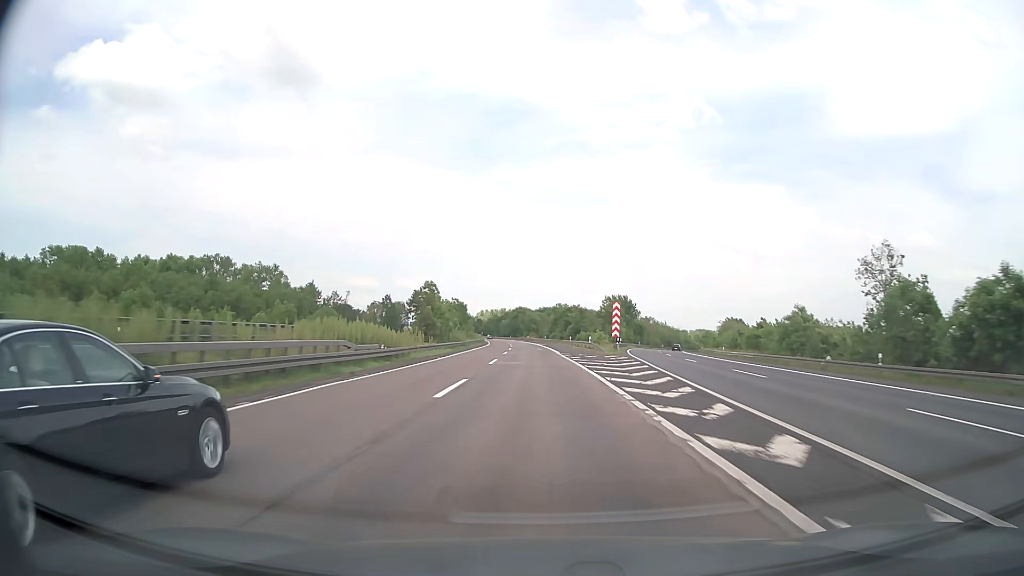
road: motorway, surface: asphalt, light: Day
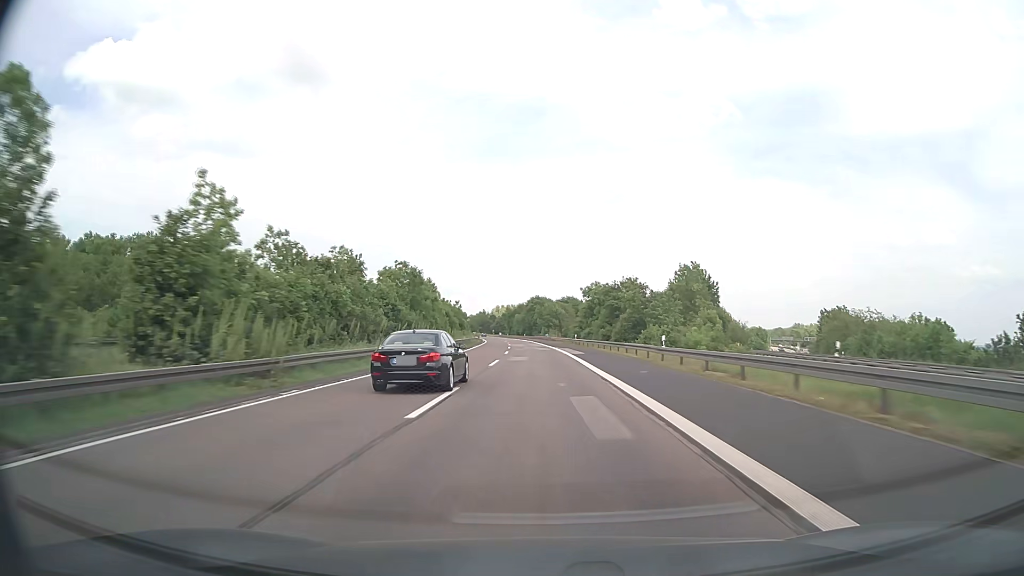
(-0.8, +57.2) m; -2°
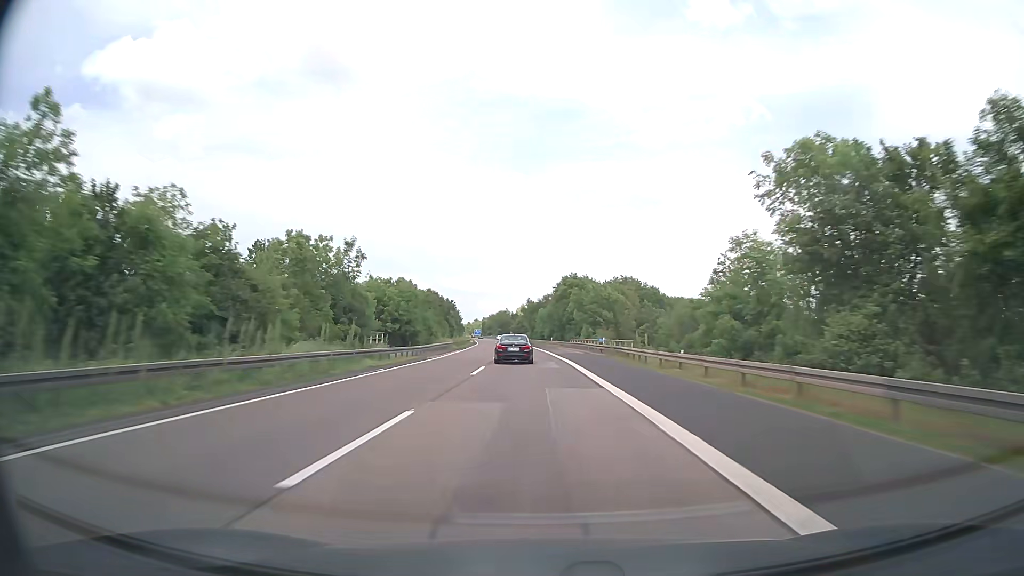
(-1.5, +76.3) m; -3°
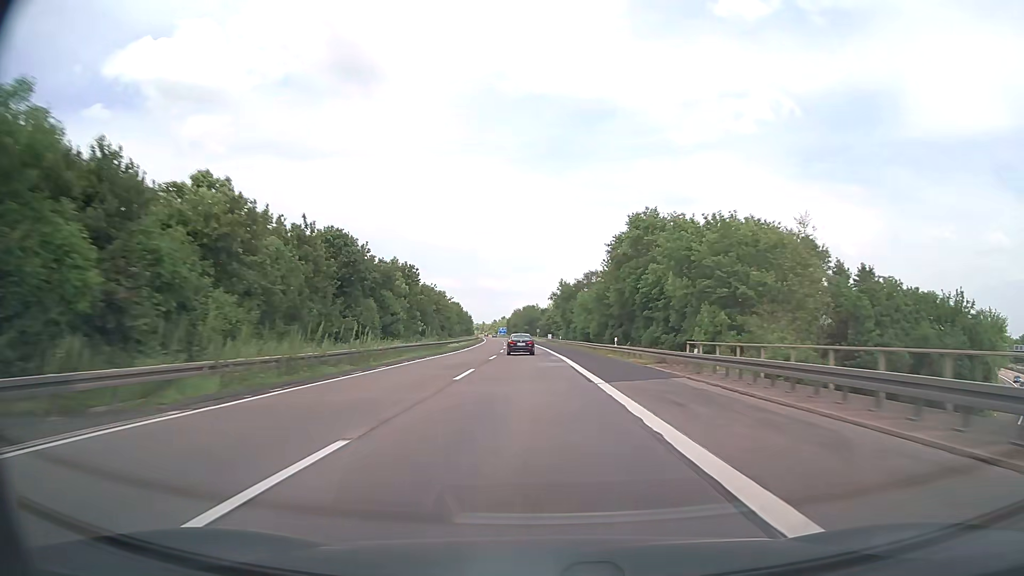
(-1.1, +57.2) m; -3°
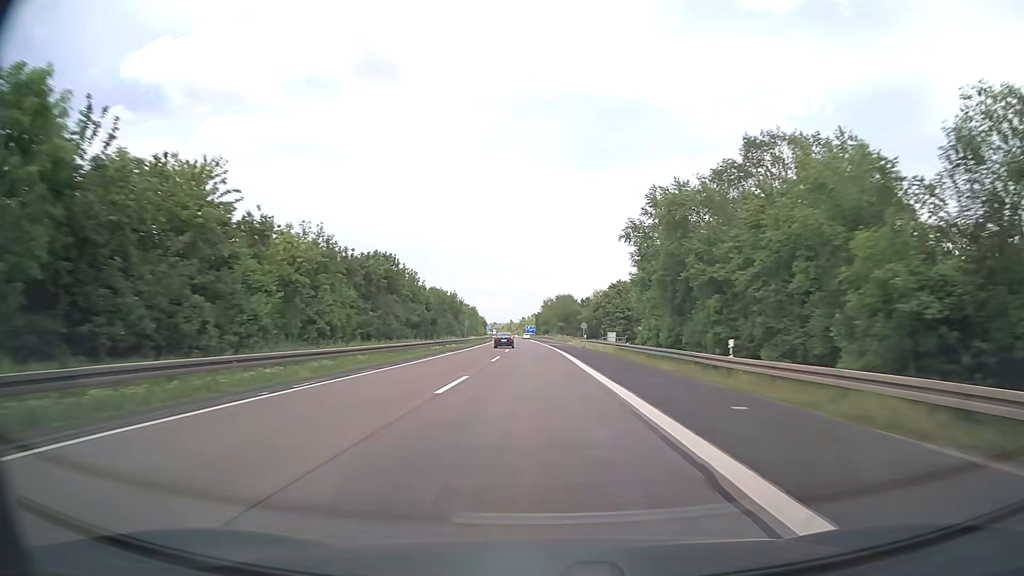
(-1.9, +76.2) m; -3°
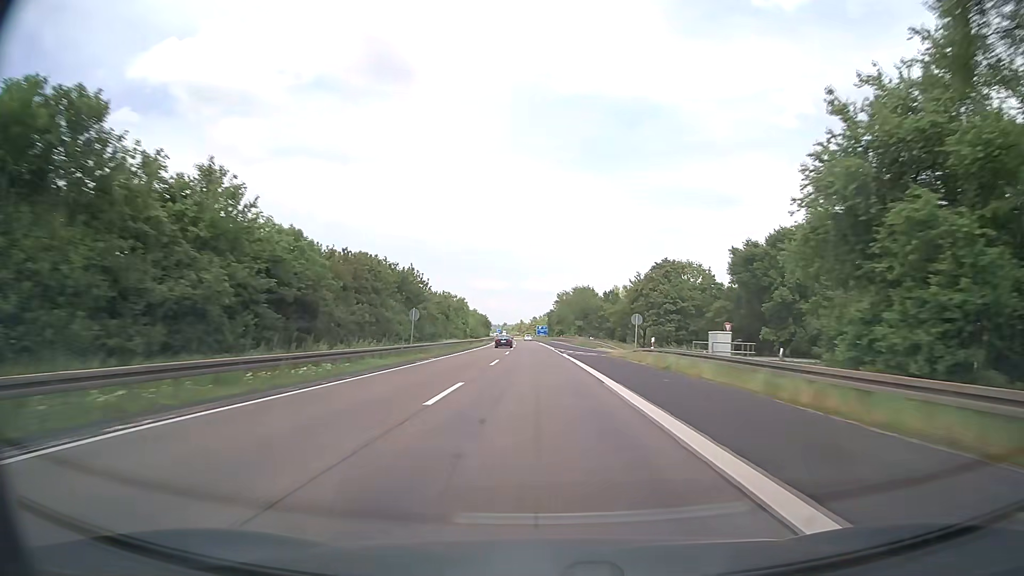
(-0.5, +38.1) m; -1°
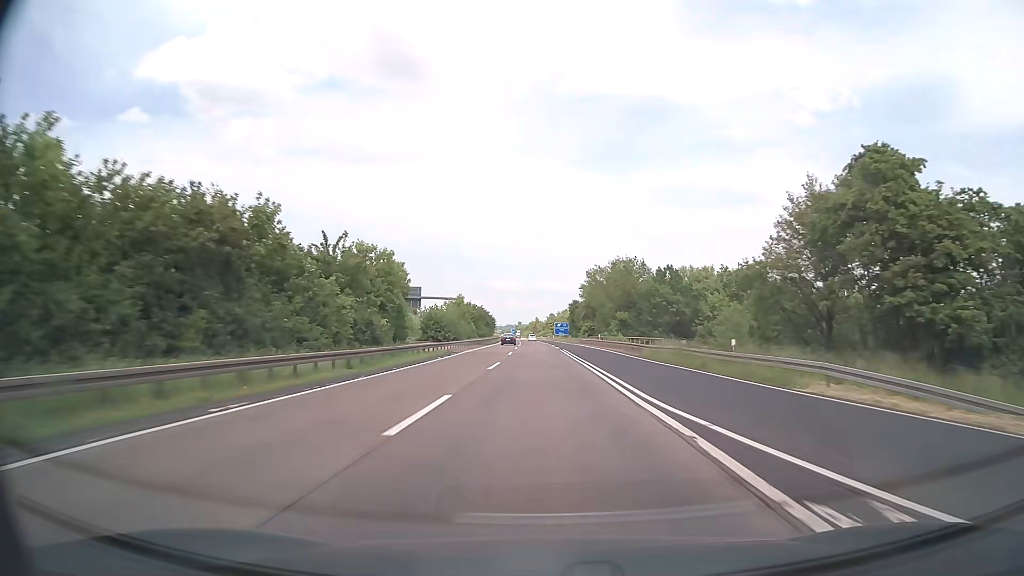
(-0.6, +57.1) m; -1°
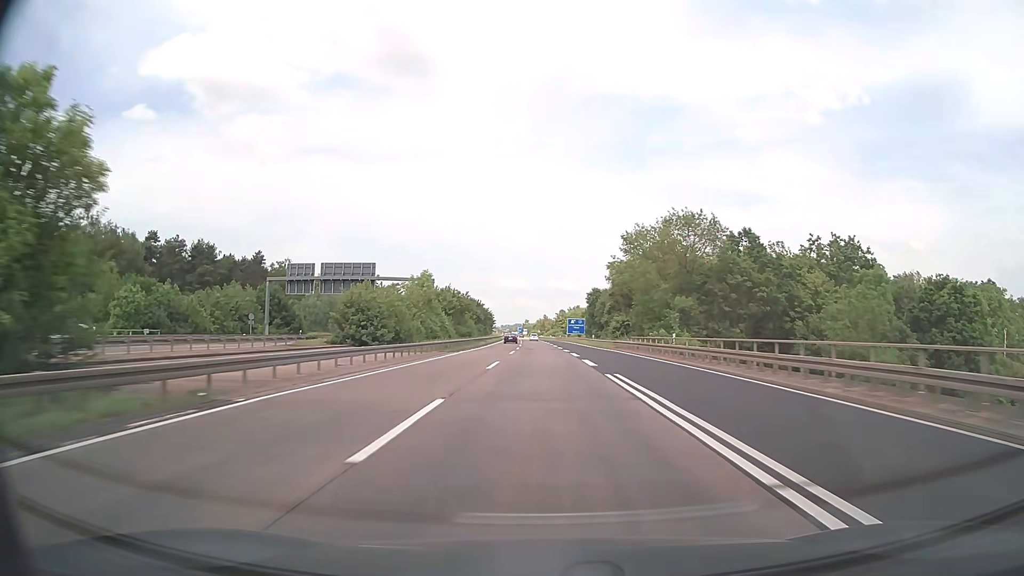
(-0.3, +38.1) m; -1°
(0, +10) (0, +20) (0, +30) (0, +40) (0, +50) (0, +60) (0, +70) (0, +80) (-1, +90) (-1, +100) m
